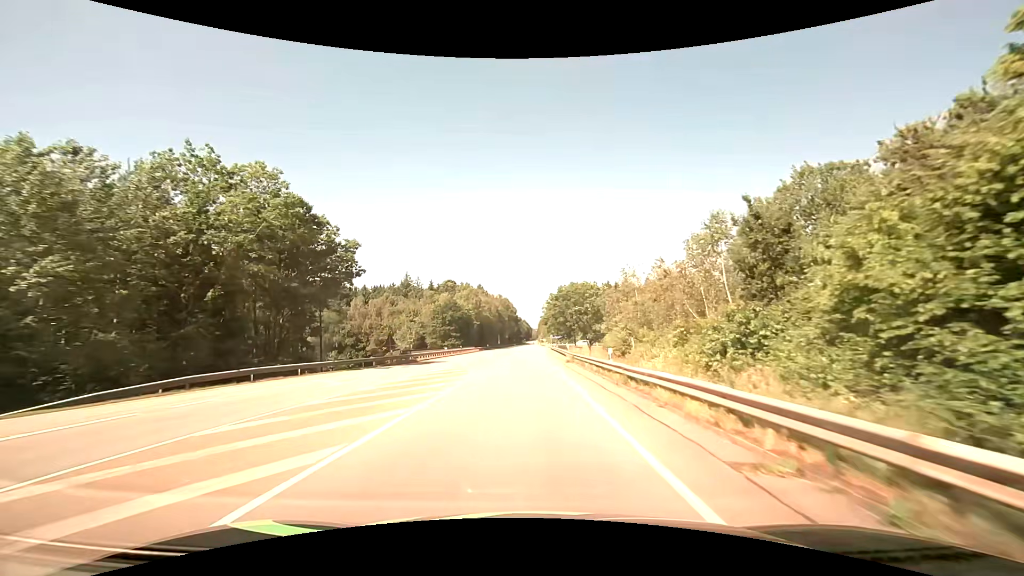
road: secondary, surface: asphalt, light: Day
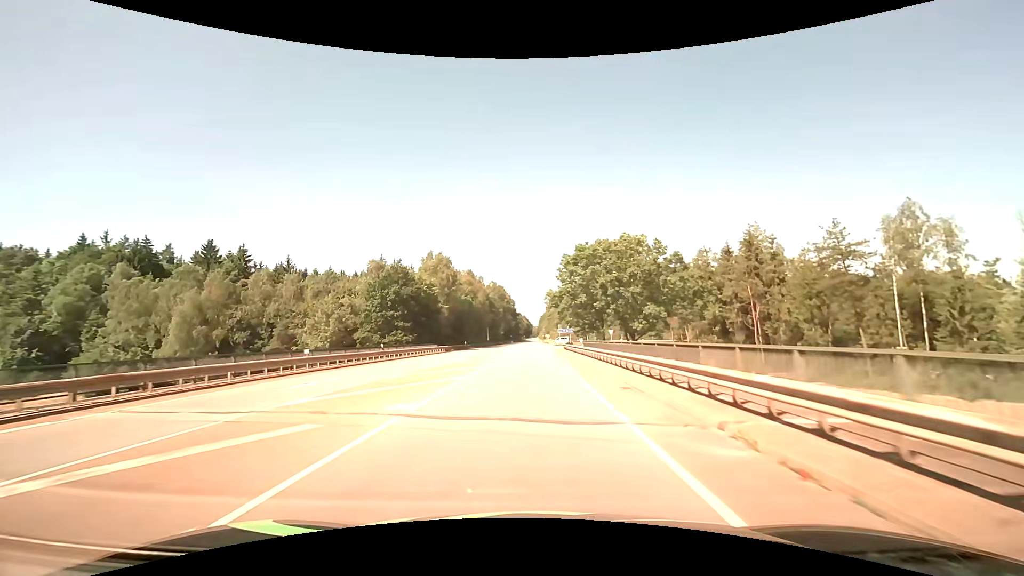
(+0.1, +43.0) m; 0°
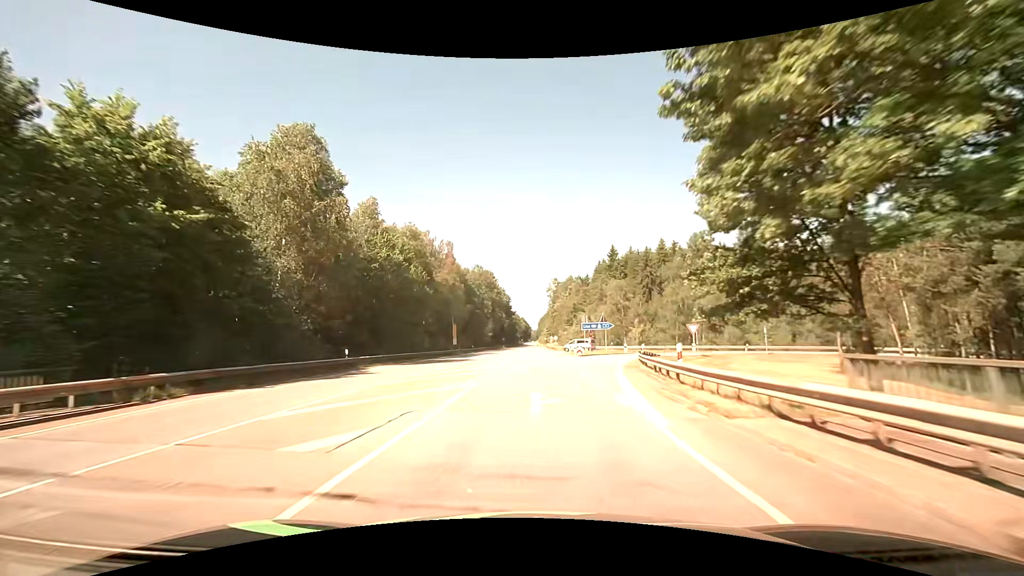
(+0.2, +52.6) m; 0°
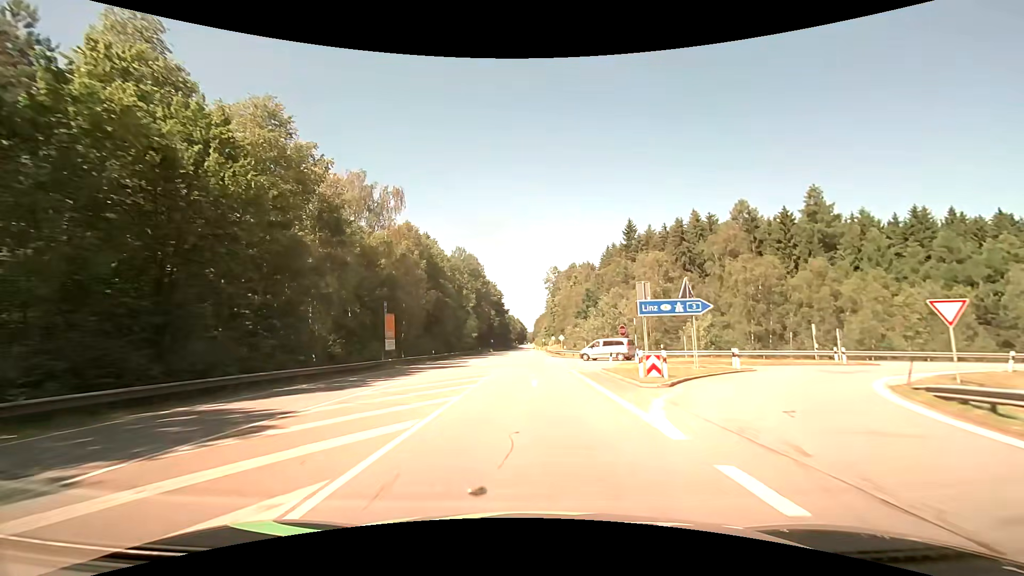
(+0.3, +31.2) m; +1°
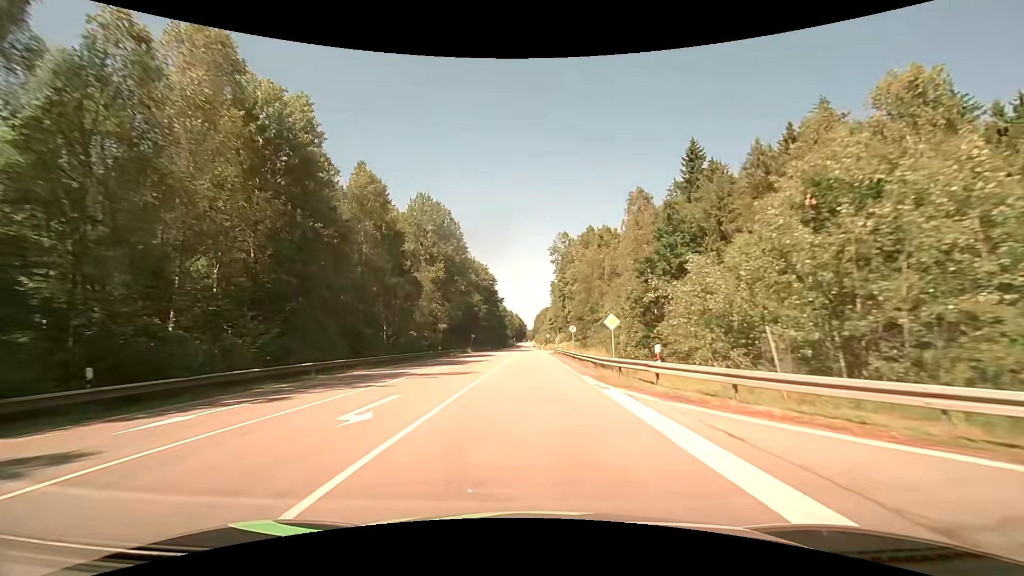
(-0.1, +42.6) m; 0°
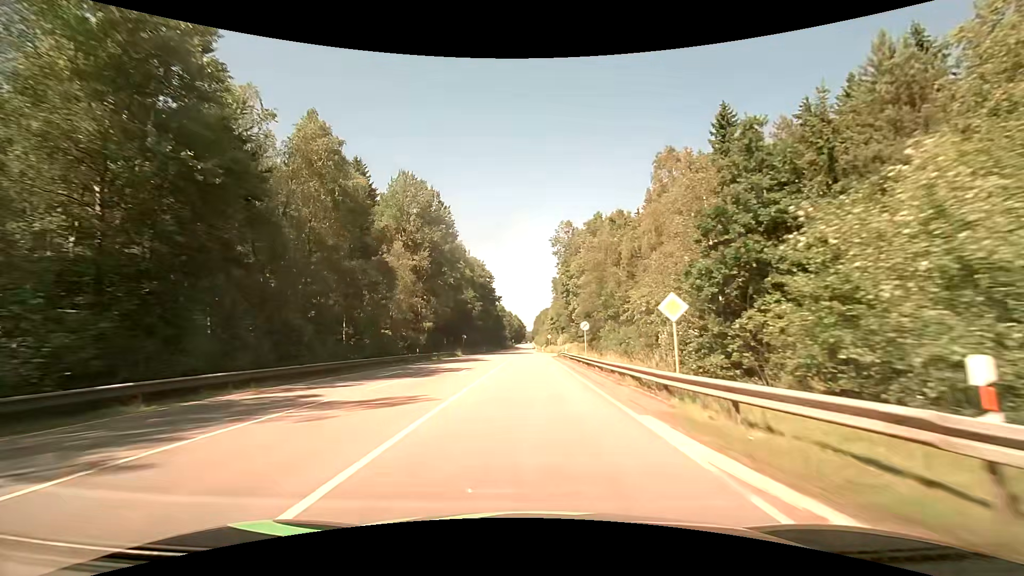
(0.0, +10.7) m; 0°
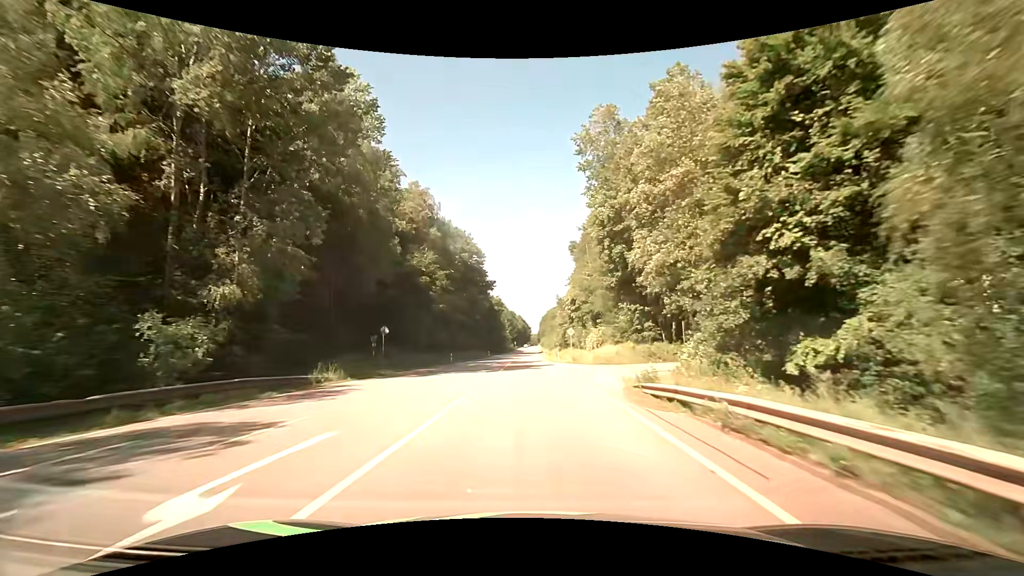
(-0.1, +44.9) m; -1°
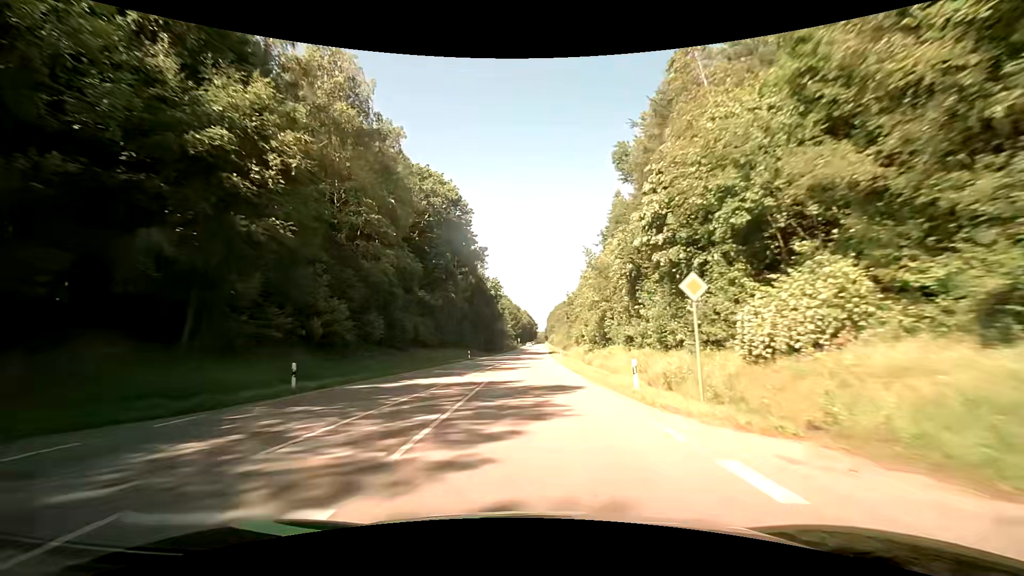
(-0.2, +37.3) m; 0°
(0, +10) (0, +20) (0, +30) (0, +40) (0, +50) (0, +60) (0, +70) (+1, +80) (+1, +90) (+1, +100) m
